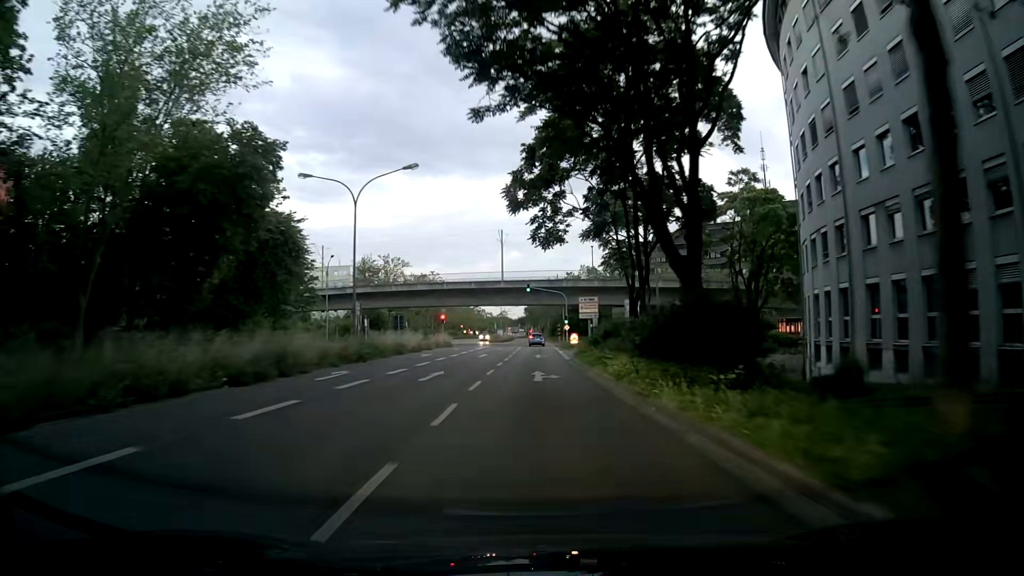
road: secondary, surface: asphalt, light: Dusk
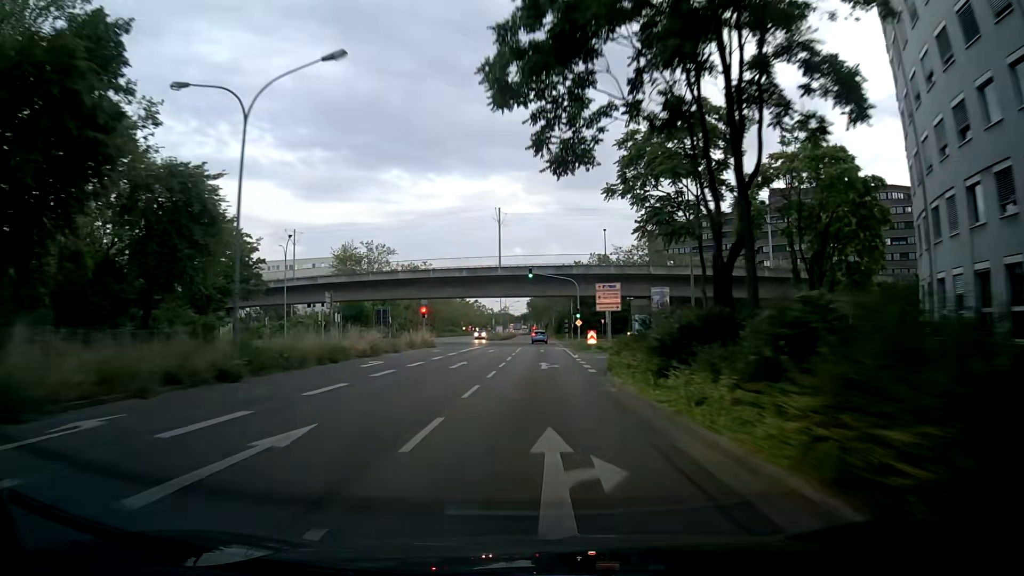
(+0.1, +14.3) m; +1°
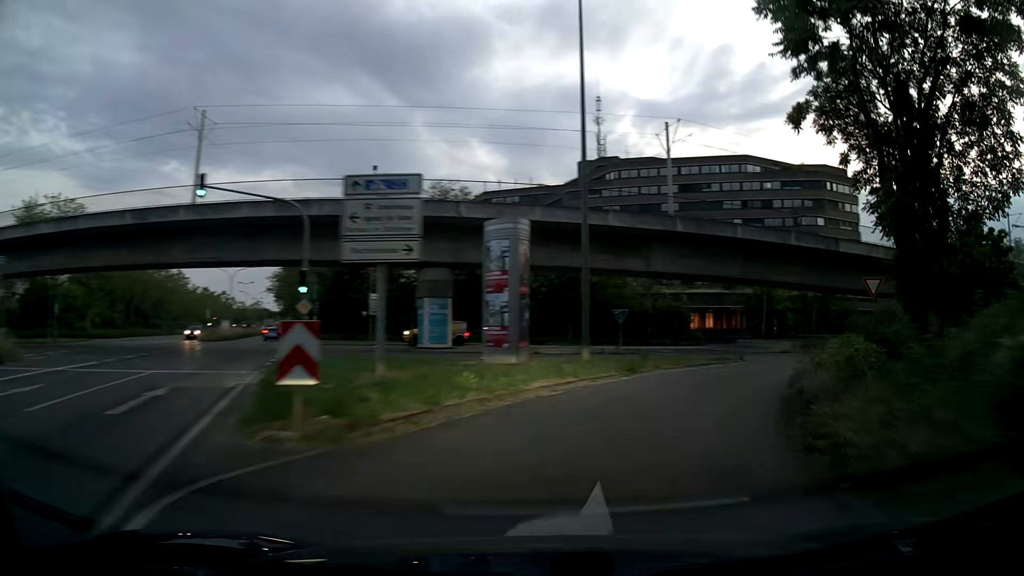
(+2.6, +33.3) m; +20°
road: secondary_link
(+1, +10) (+5, +19) (+10, +28) (+18, +34) (+27, +38) (+37, +41) (+46, +44) (+56, +46) (+65, +49) (+75, +52) m
